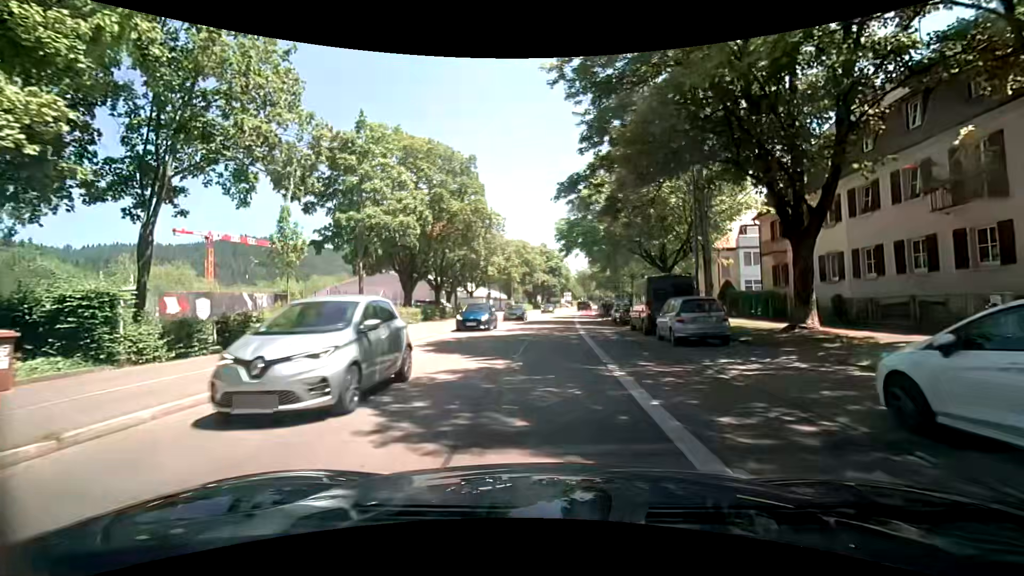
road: secondary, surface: asphalt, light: Day
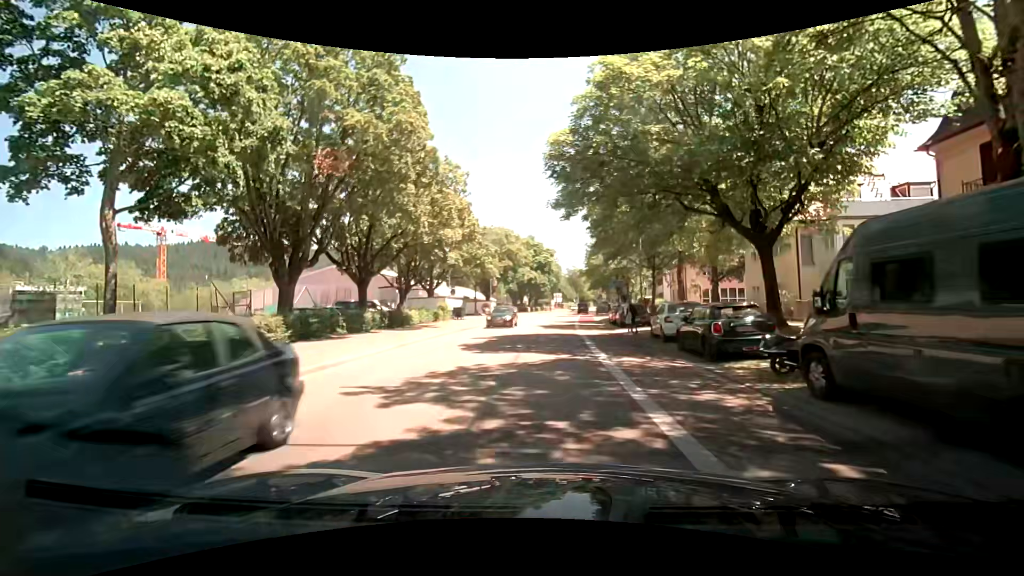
(+0.1, +17.9) m; +1°
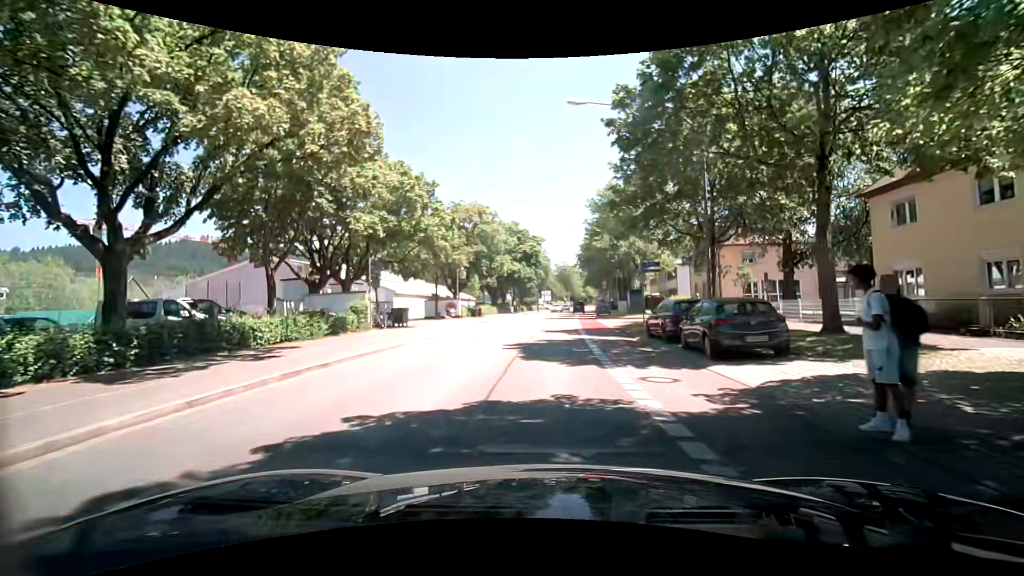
(+0.1, +17.9) m; +2°
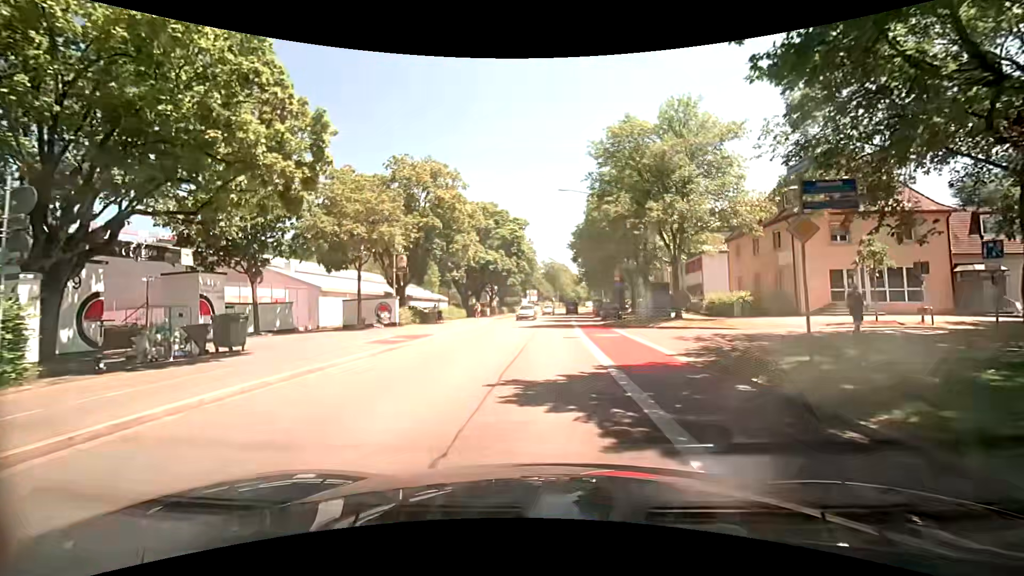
(+0.1, +17.9) m; +1°
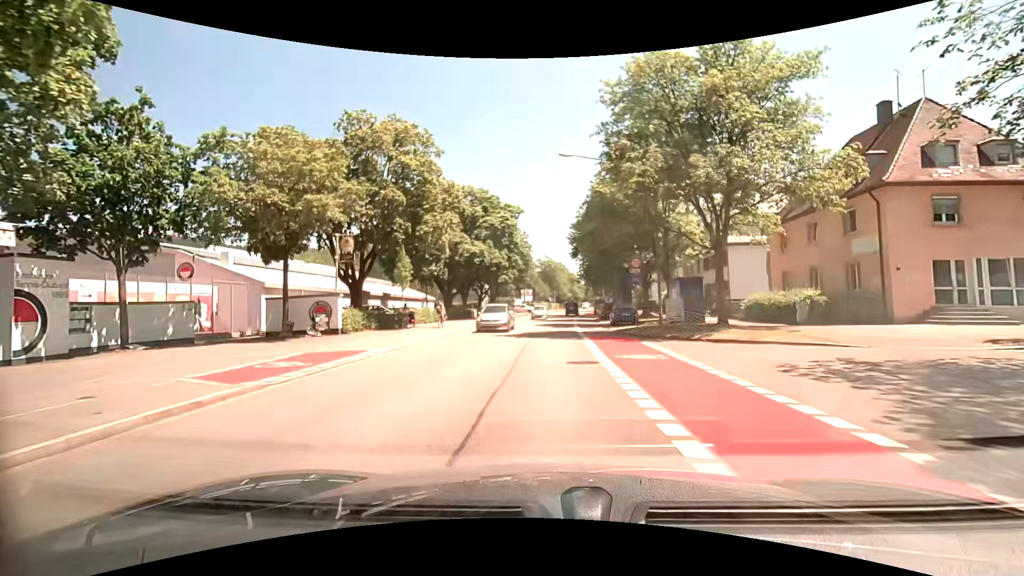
(0.0, +8.9) m; 0°
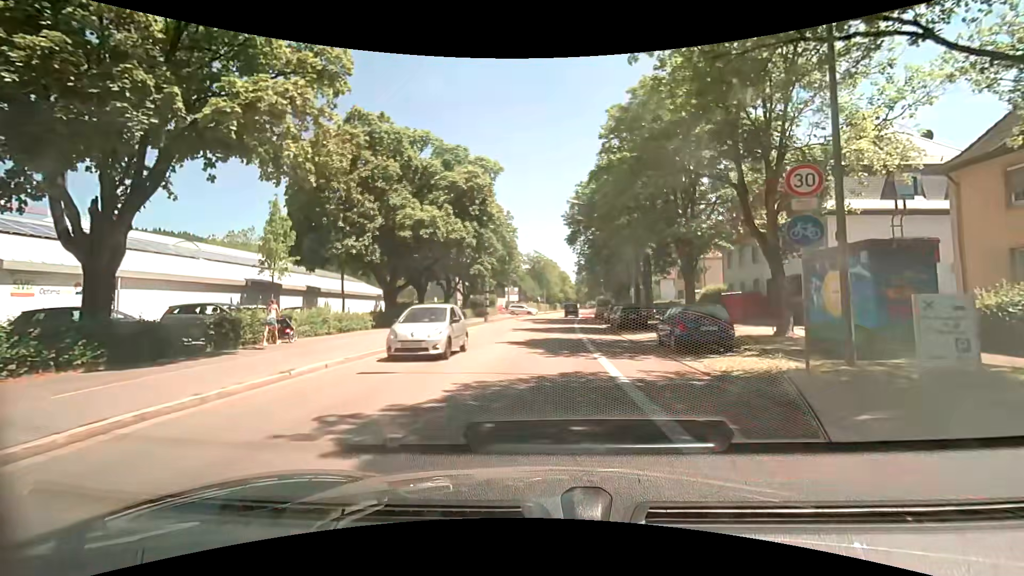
(+0.3, +17.8) m; +2°
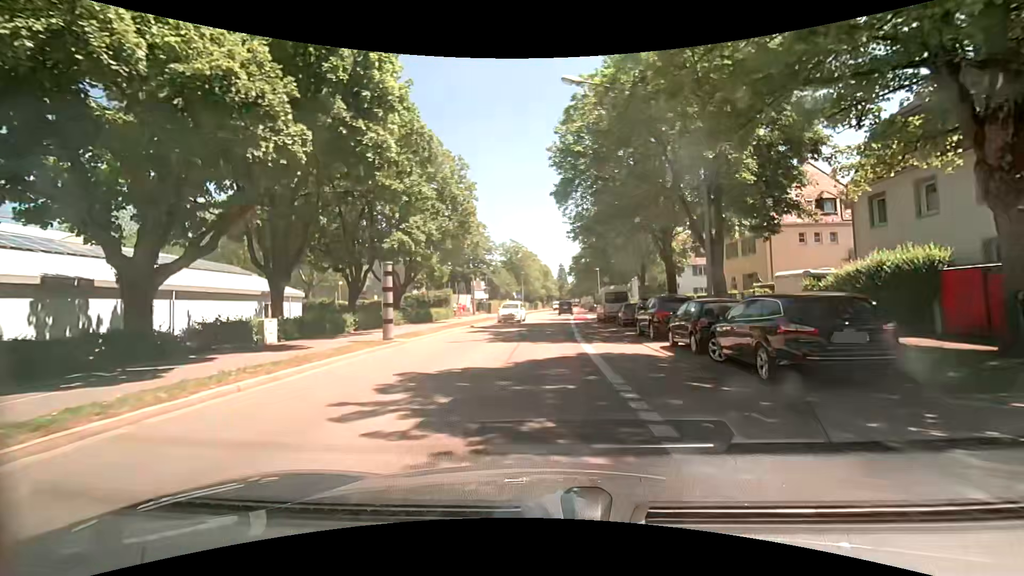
(+0.3, +22.4) m; +3°
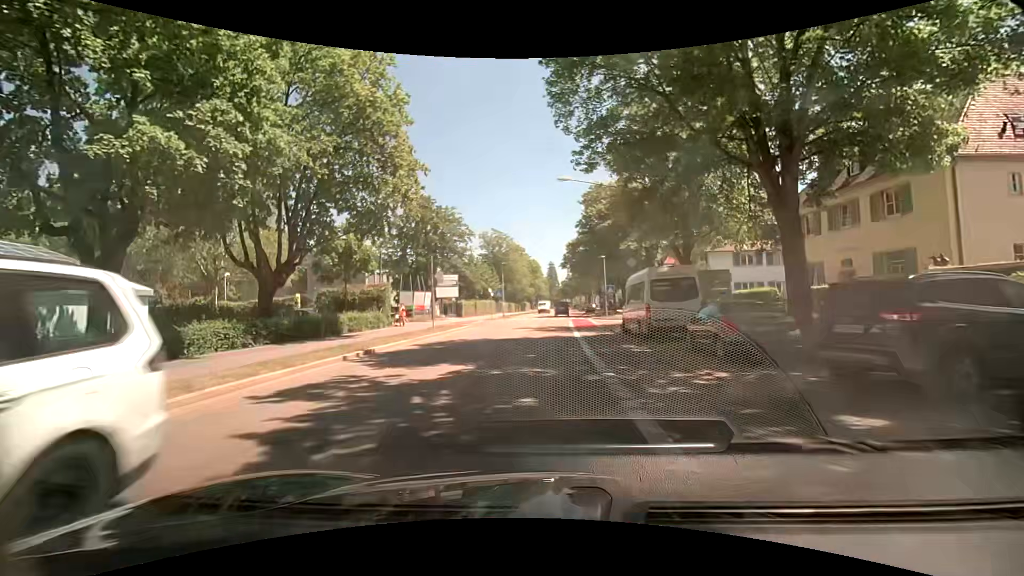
(0.0, +18.0) m; +1°
(0, +10) (0, +20) (0, +30) (+1, +40) (+1, +50) (+2, +60) (+2, +70) (+2, +80) (+2, +90) (+3, +100) m
